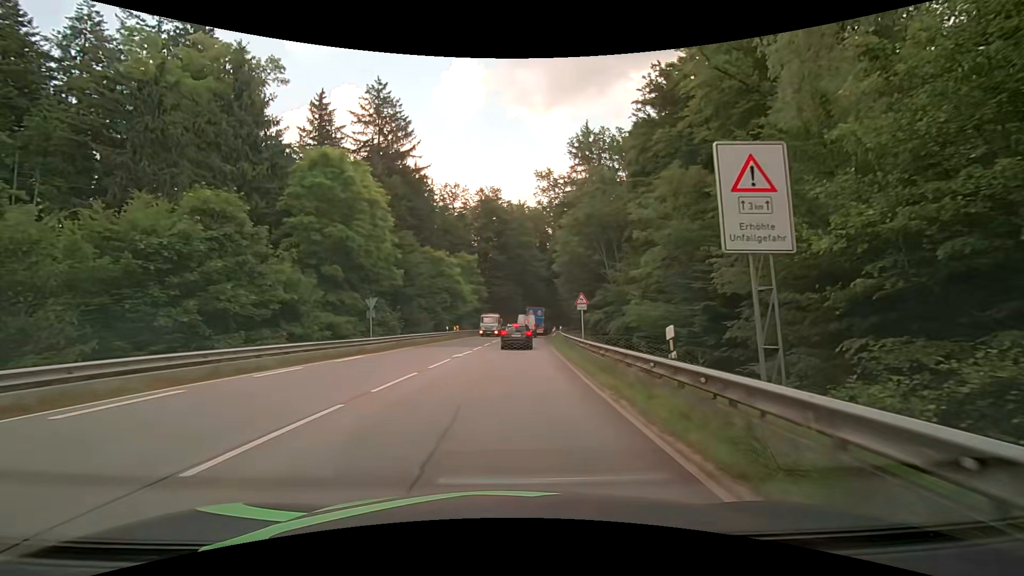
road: secondary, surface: asphalt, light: Day
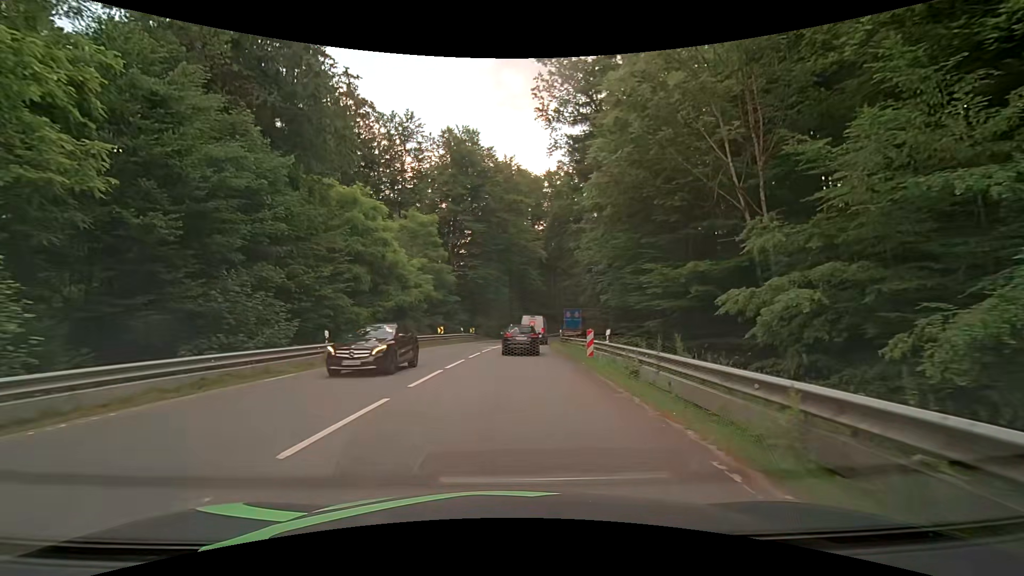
(+0.6, +28.9) m; +2°
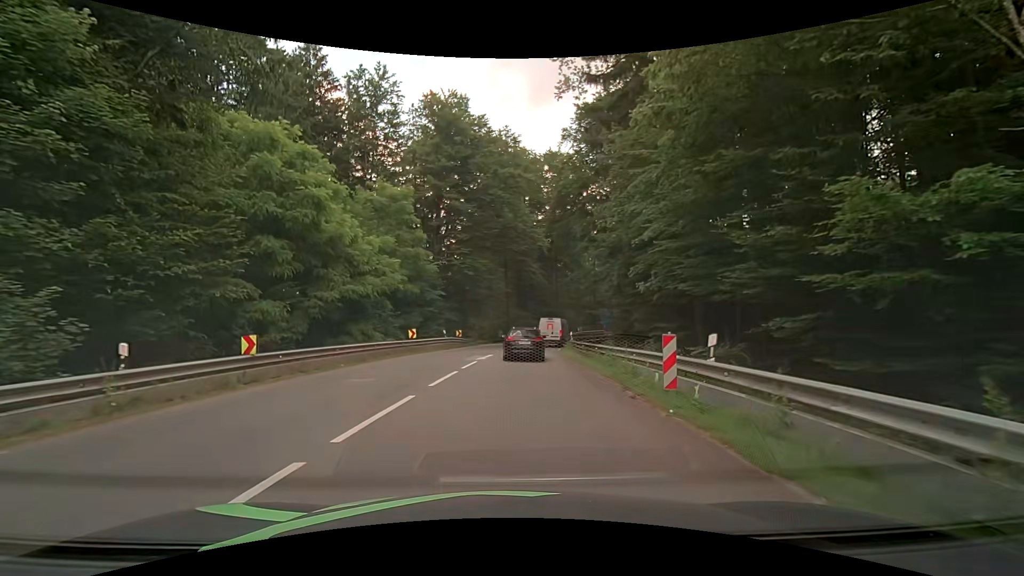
(0.0, +10.1) m; +1°
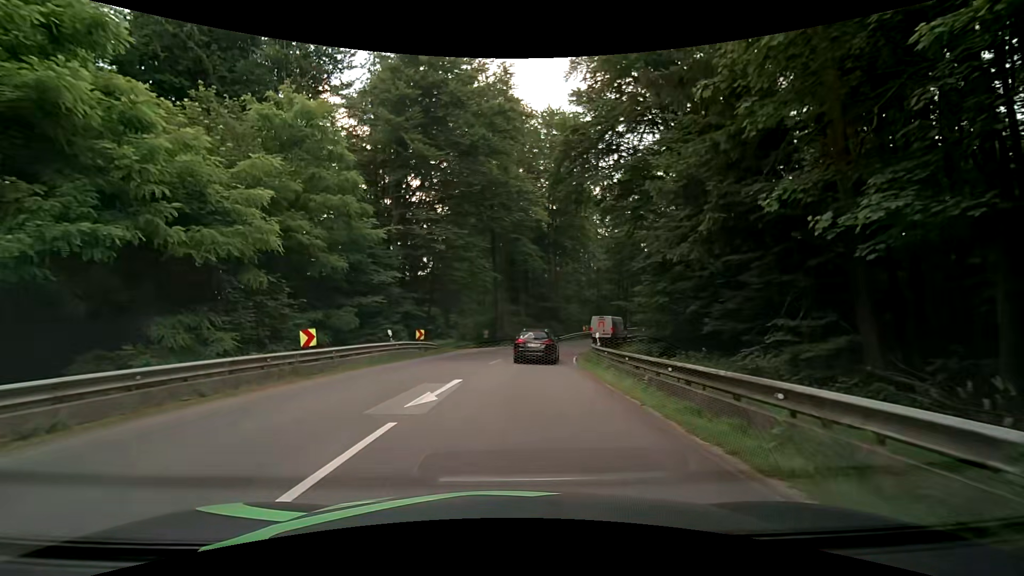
(-0.1, +14.0) m; +1°
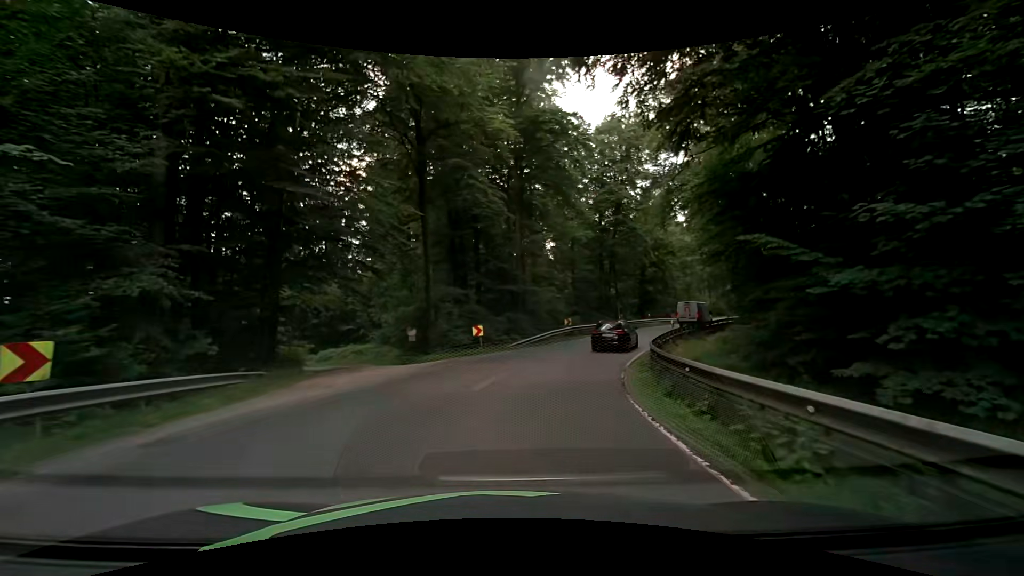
(+0.5, +20.4) m; +5°
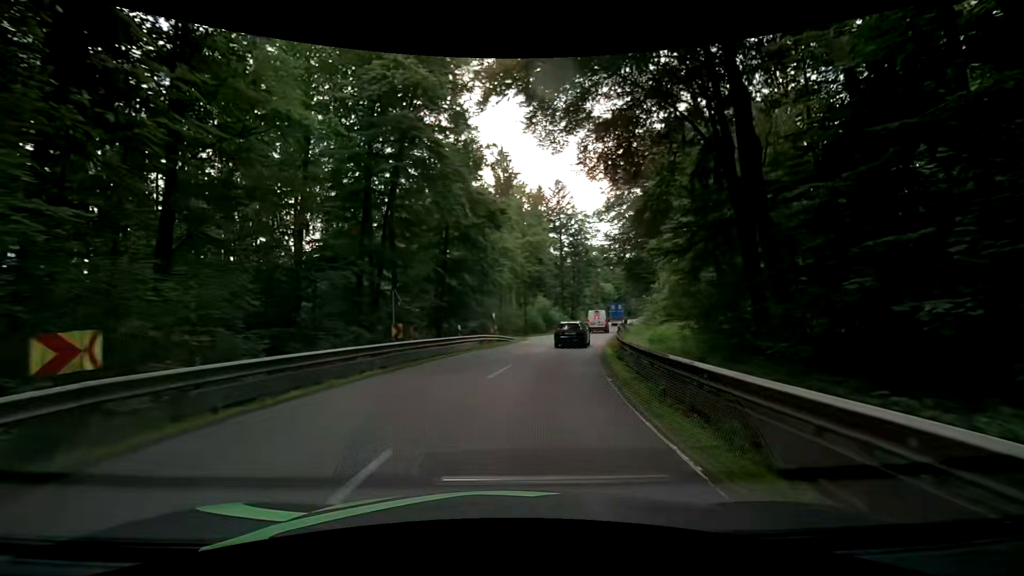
(+6.0, +30.2) m; +24°
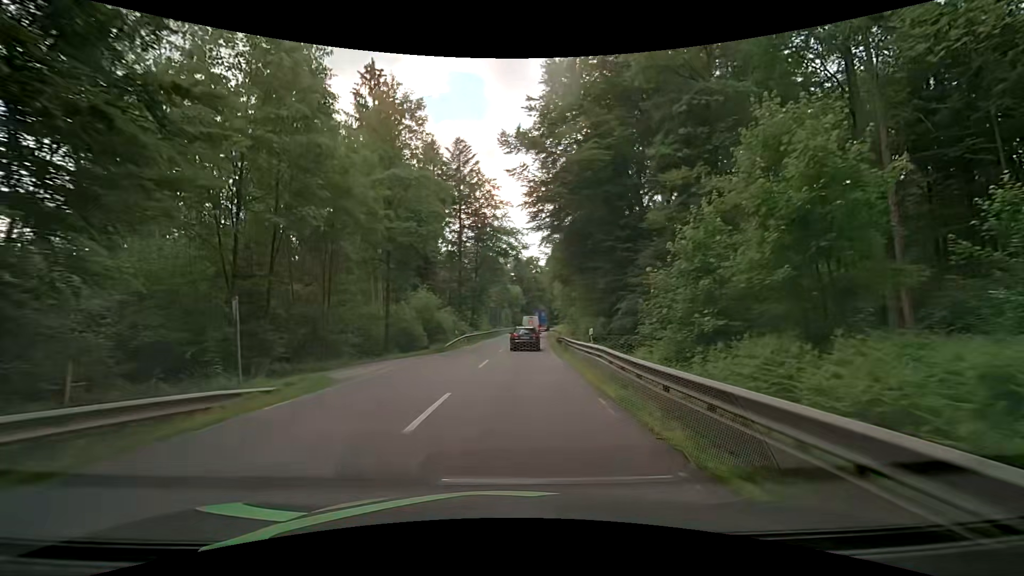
(+3.4, +28.1) m; +12°
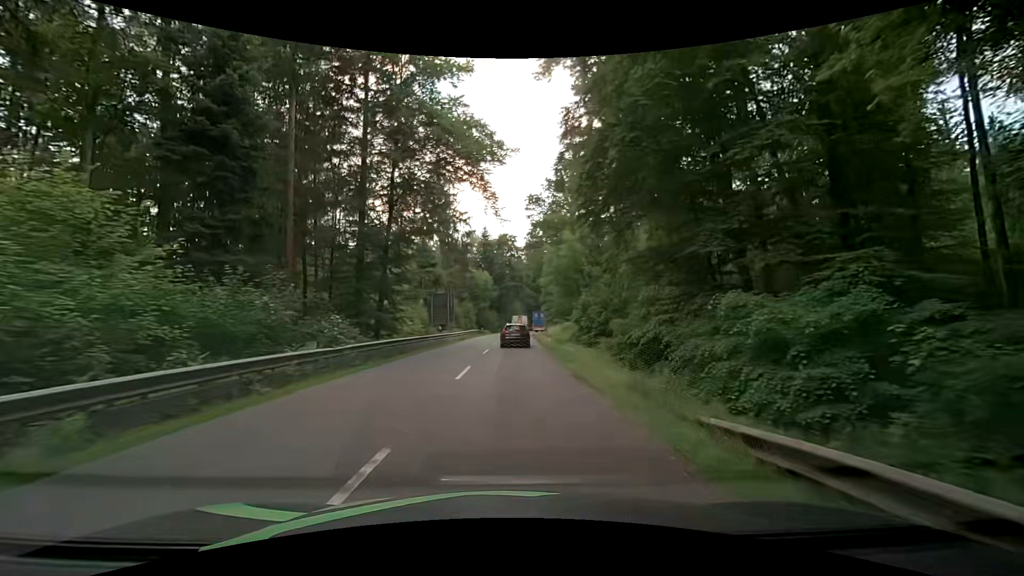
(+1.9, +38.5) m; +5°
(0, +10) (0, +20) (0, +30) (0, +40) (0, +50) (+1, +60) (+1, +70) (+2, +80) (+3, +90) (+4, +100) m
